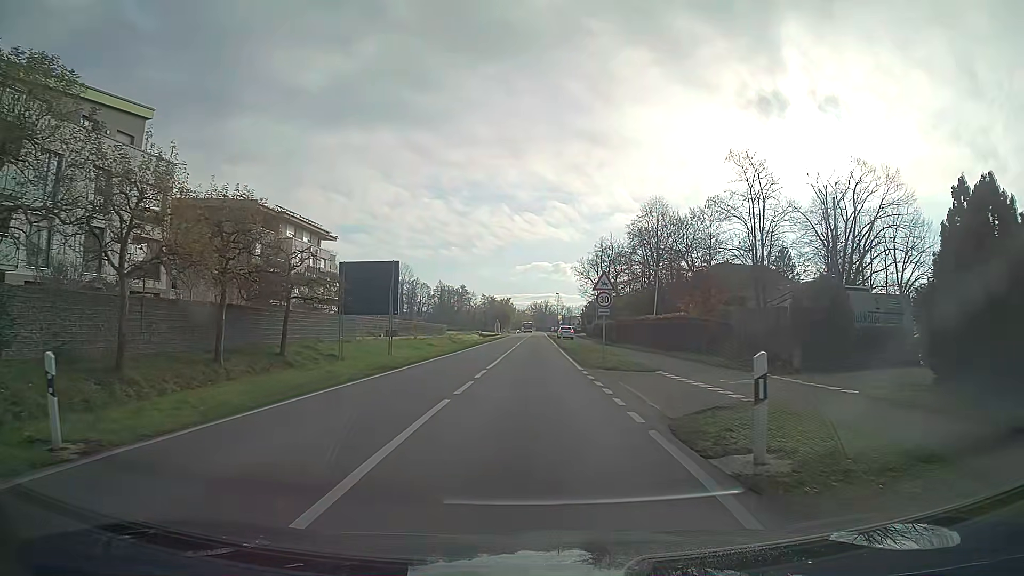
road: secondary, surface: asphalt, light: Day
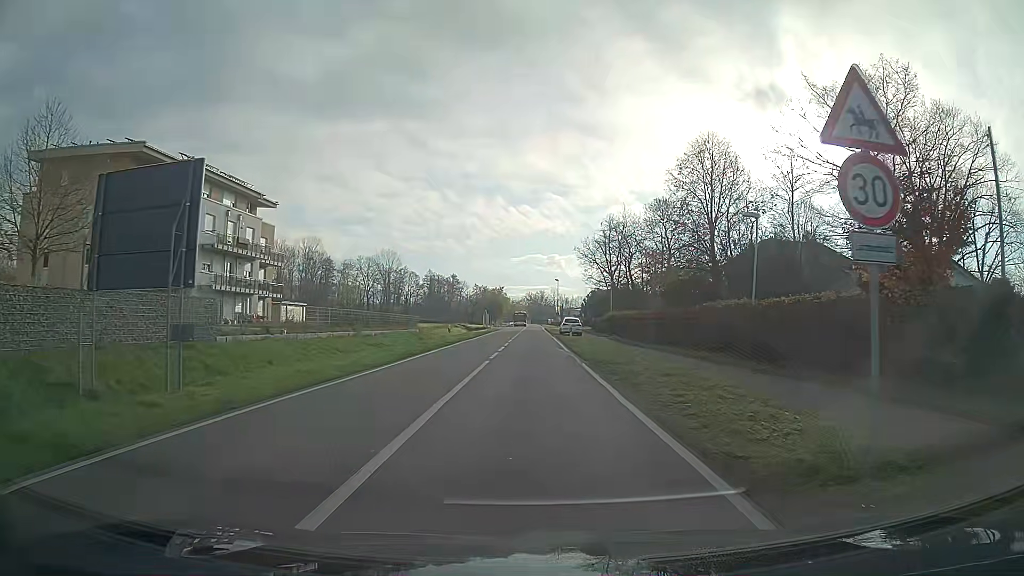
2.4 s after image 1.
(+0.1, +19.8) m; +1°
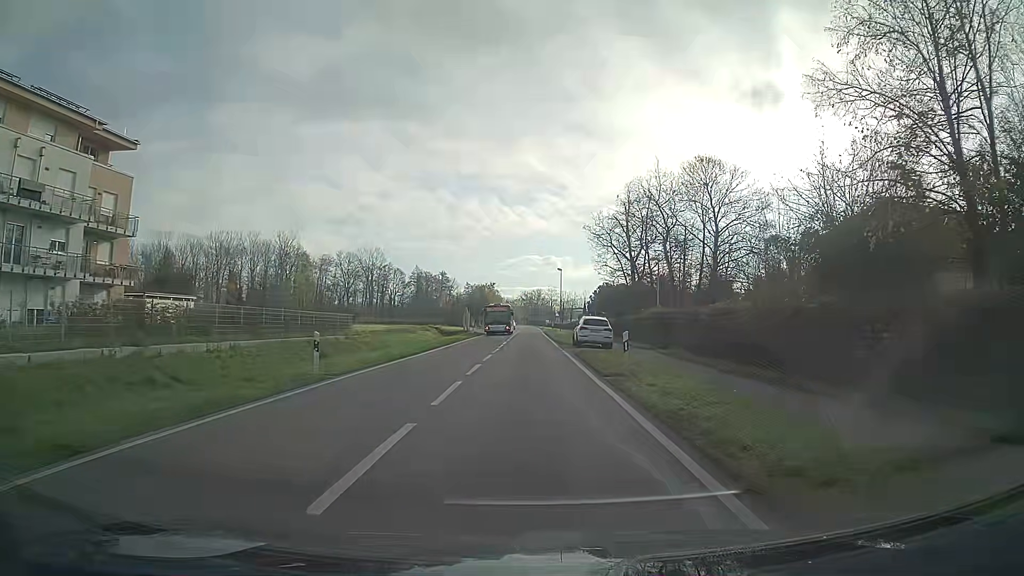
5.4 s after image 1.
(0.0, +25.7) m; 0°
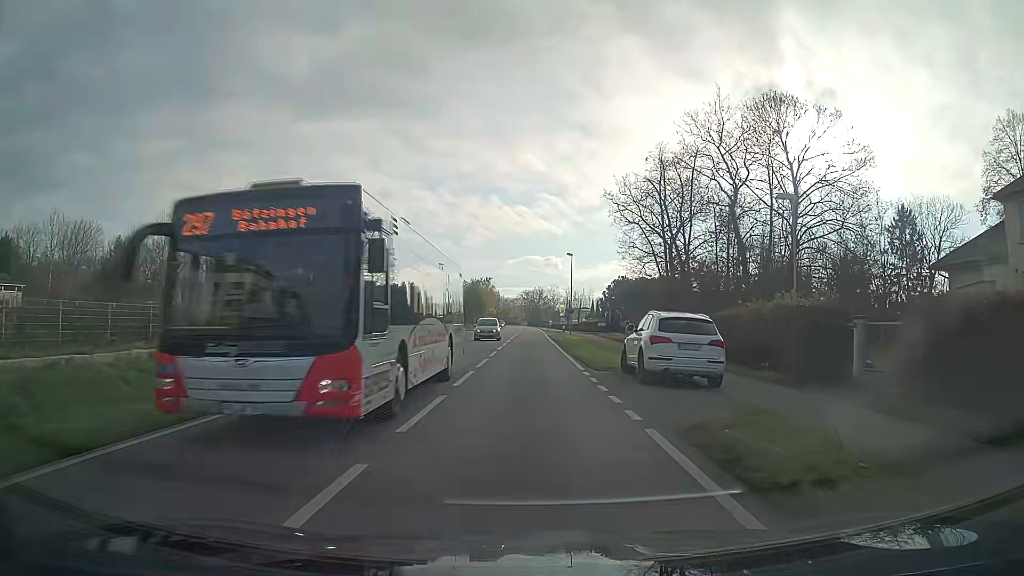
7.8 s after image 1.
(0.0, +20.6) m; 0°
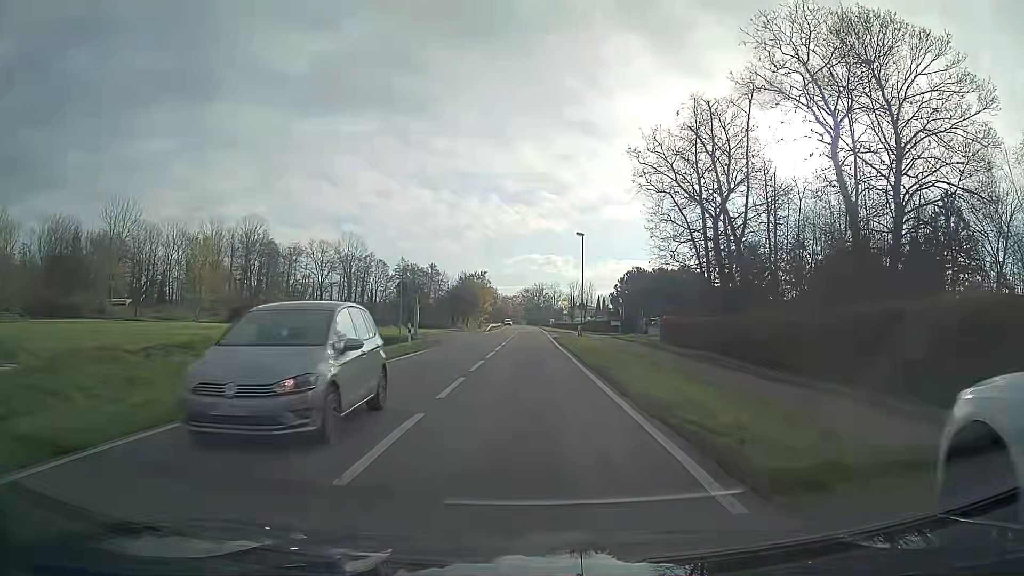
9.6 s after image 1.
(0.0, +14.8) m; 0°
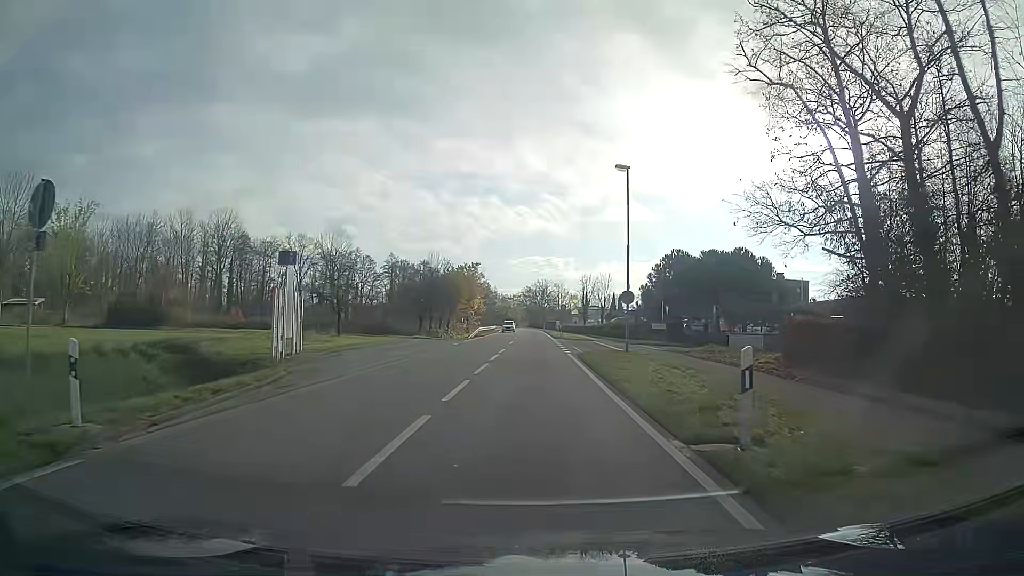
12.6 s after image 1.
(-0.1, +24.2) m; 0°
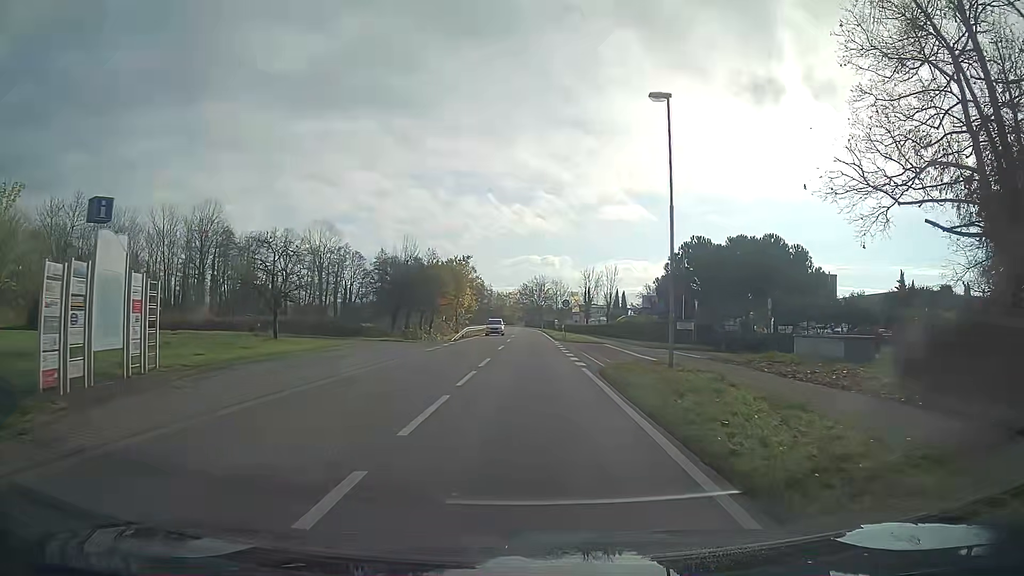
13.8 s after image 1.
(+0.1, +9.7) m; 0°
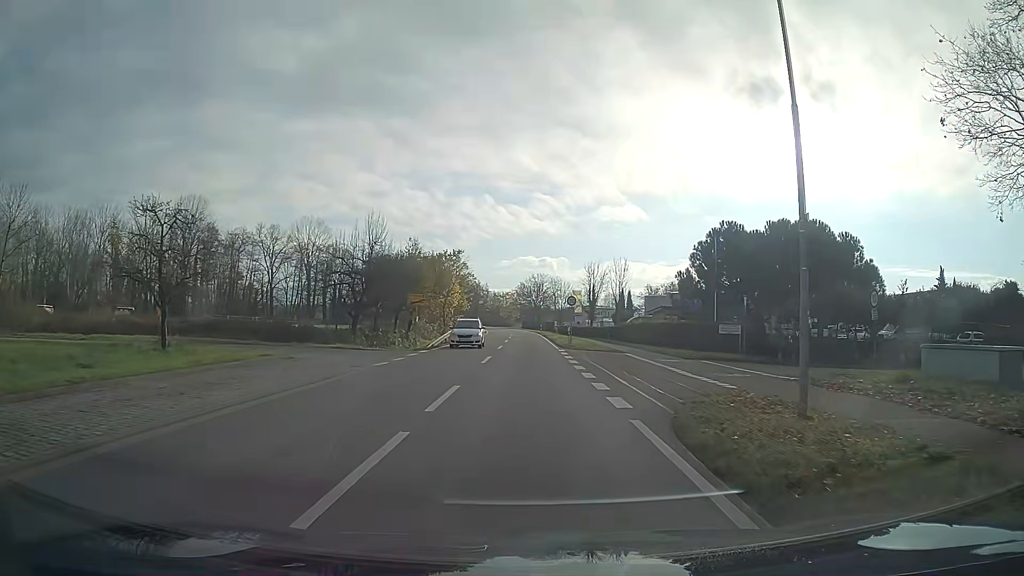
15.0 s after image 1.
(0.0, +9.7) m; 0°
(0, +10) (0, +20) (0, +30) (0, +40) (0, +50) (-1, +60) (-1, +70) (-1, +80) (-2, +90) (-2, +100) m
